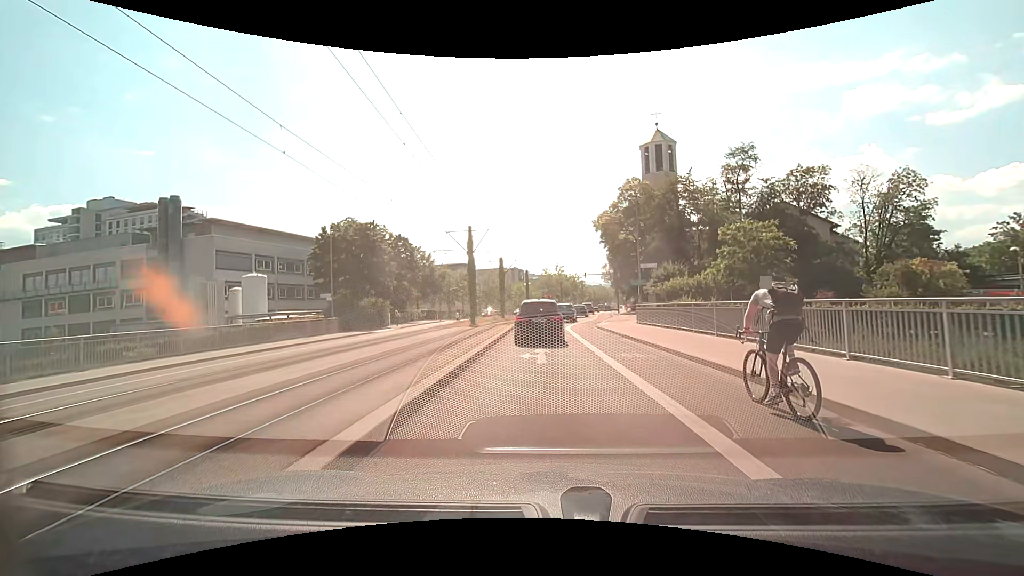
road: secondary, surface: asphalt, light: Day
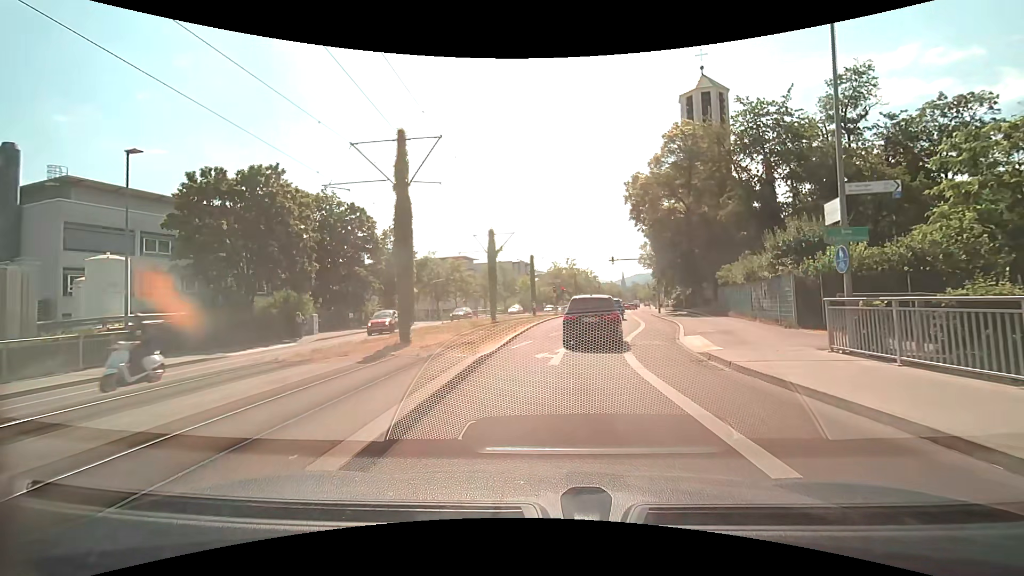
(-0.4, +20.5) m; -1°
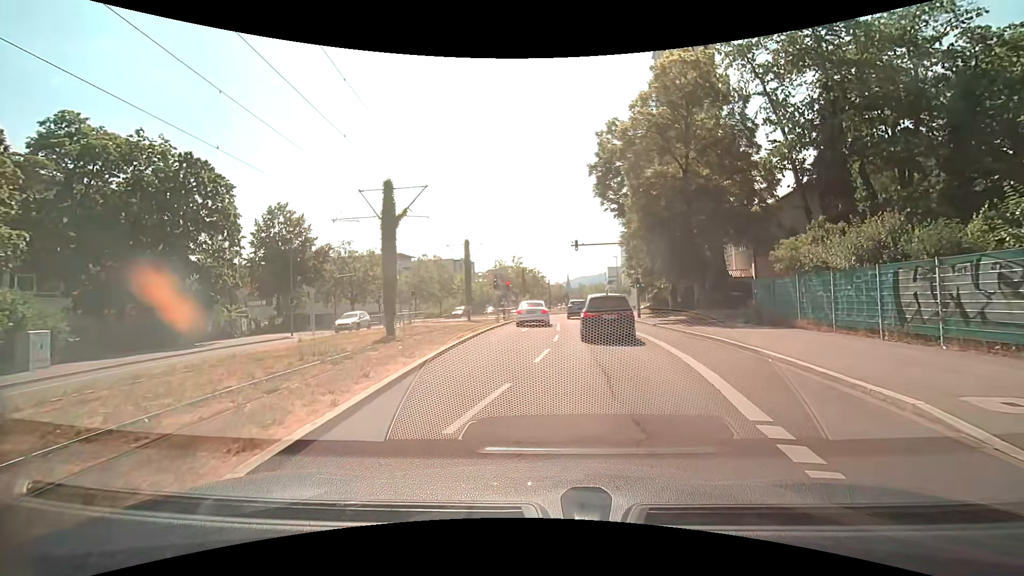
(+0.4, +15.4) m; +7°
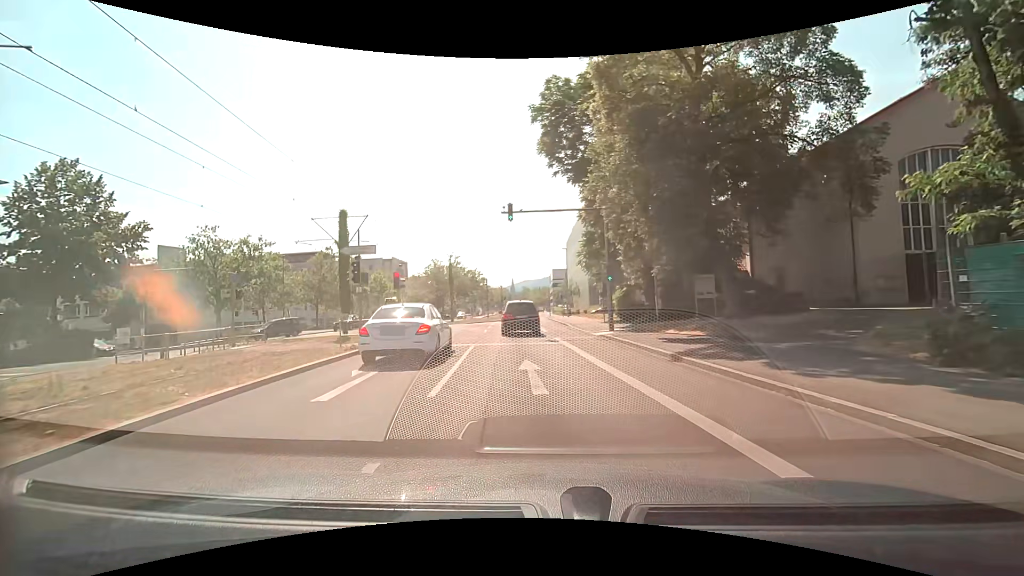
(+1.0, +16.2) m; +5°
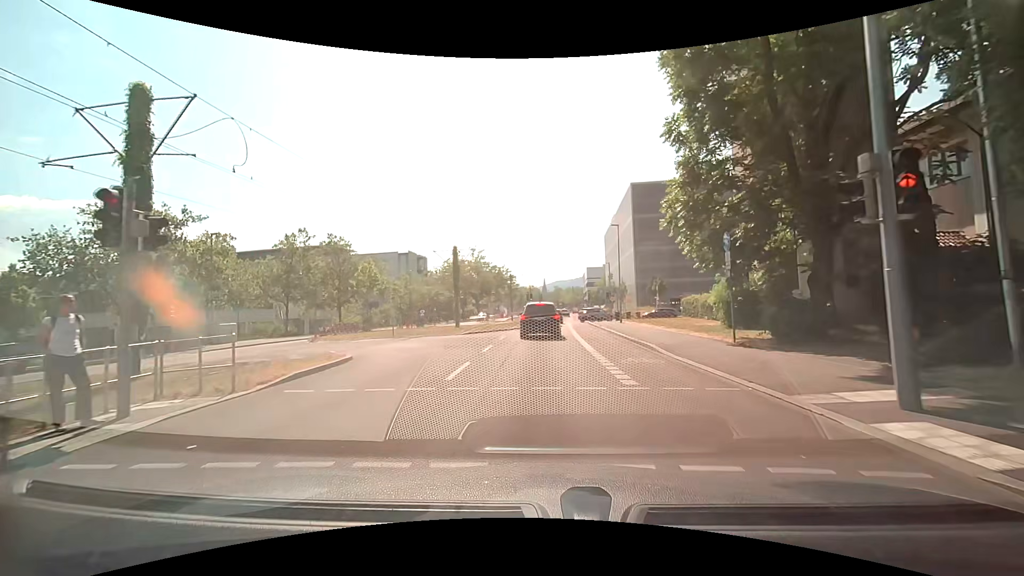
(-0.6, +17.6) m; -3°
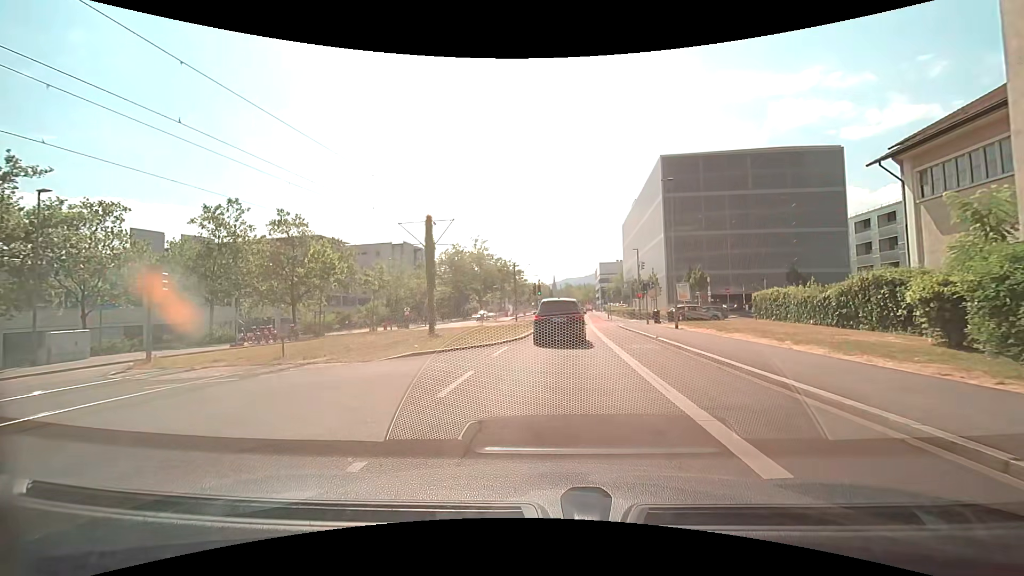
(-0.3, +14.0) m; -1°
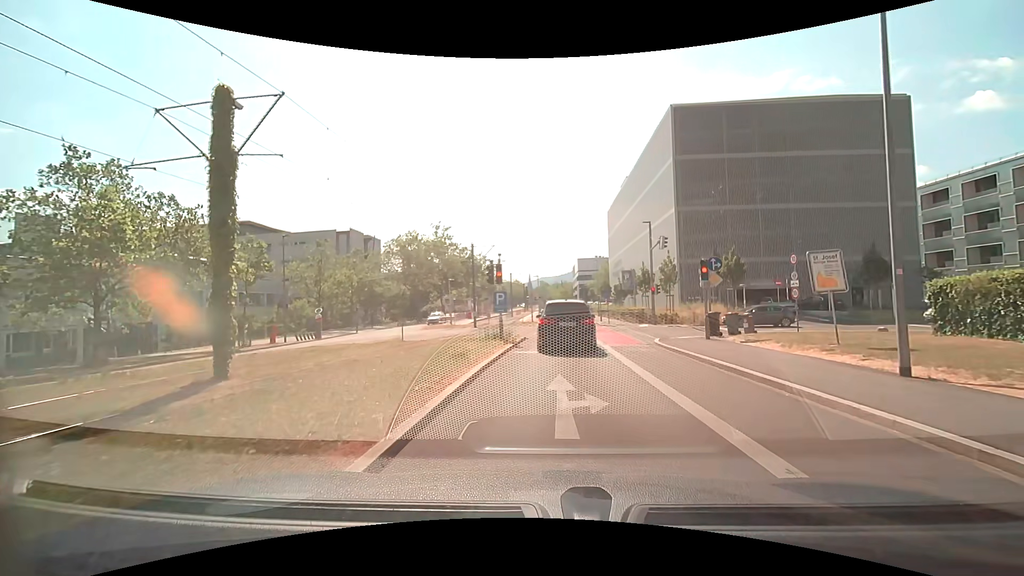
(+0.4, +18.1) m; +3°
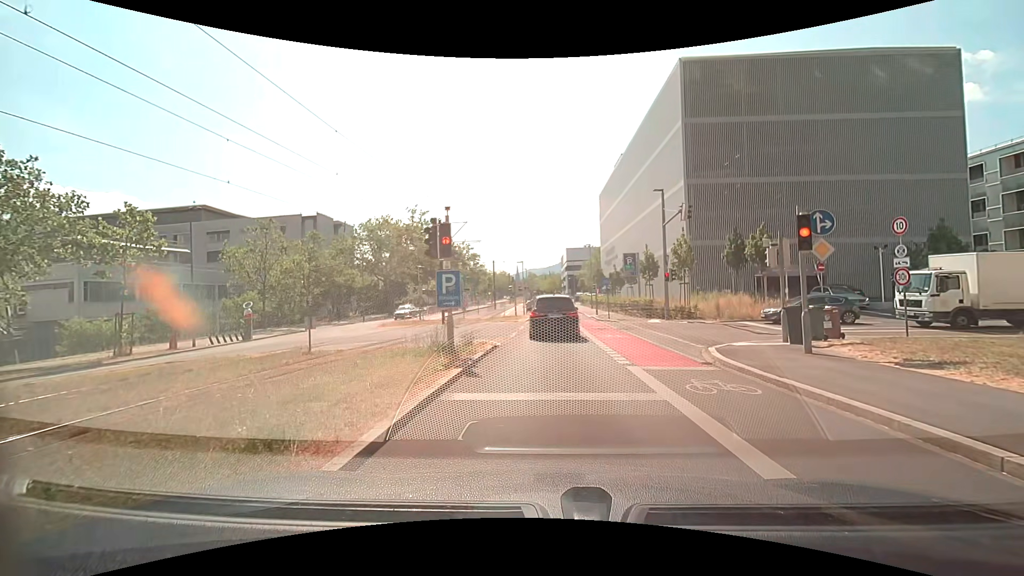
(+0.1, +8.1) m; 0°
(0, +10) (0, +20) (+1, +30) (+1, +40) (+1, +50) (+1, +60) (+1, +70) (+1, +80) (+1, +90) (+1, +100) m
